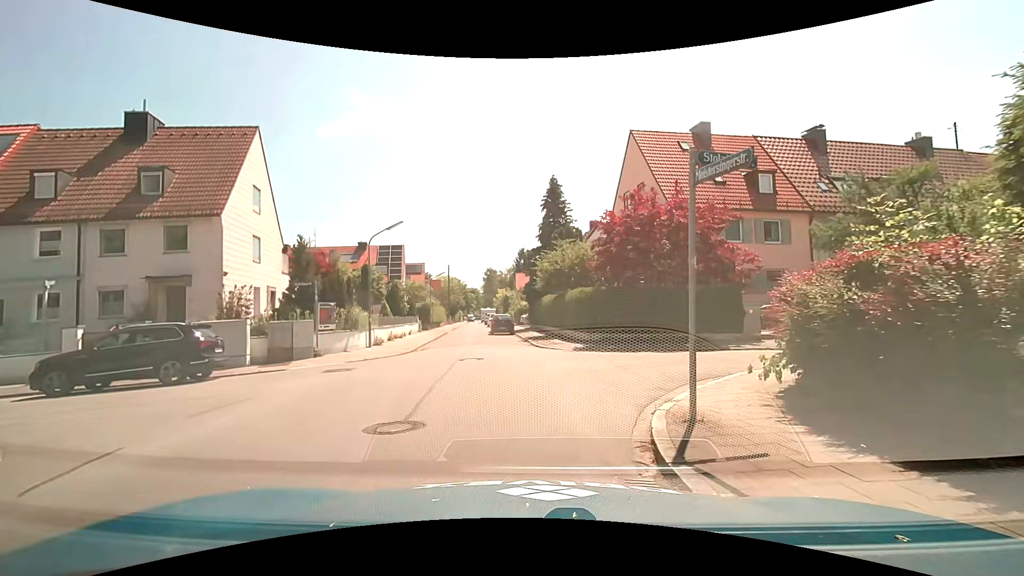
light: Day
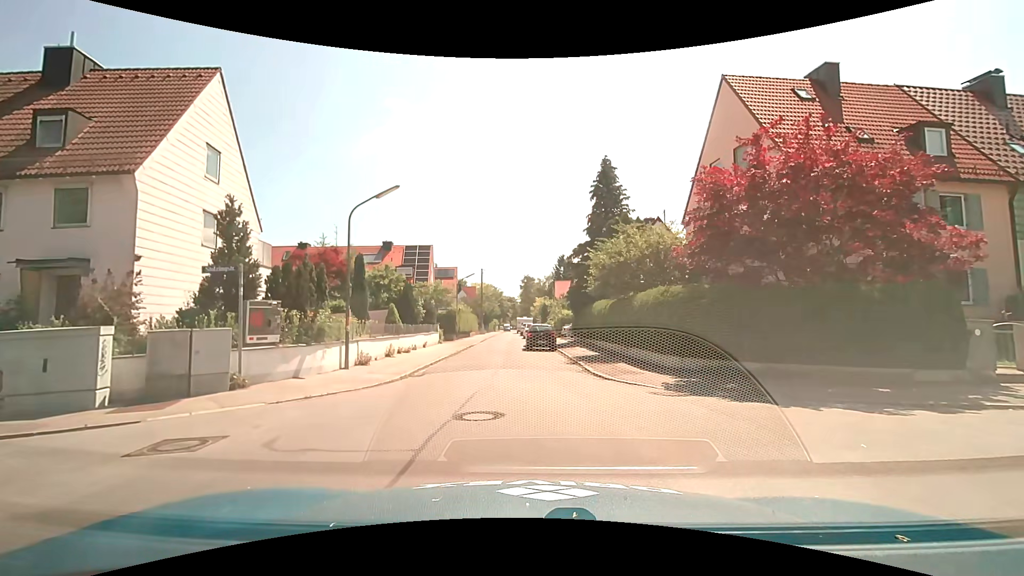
(-0.2, +7.9) m; -5°
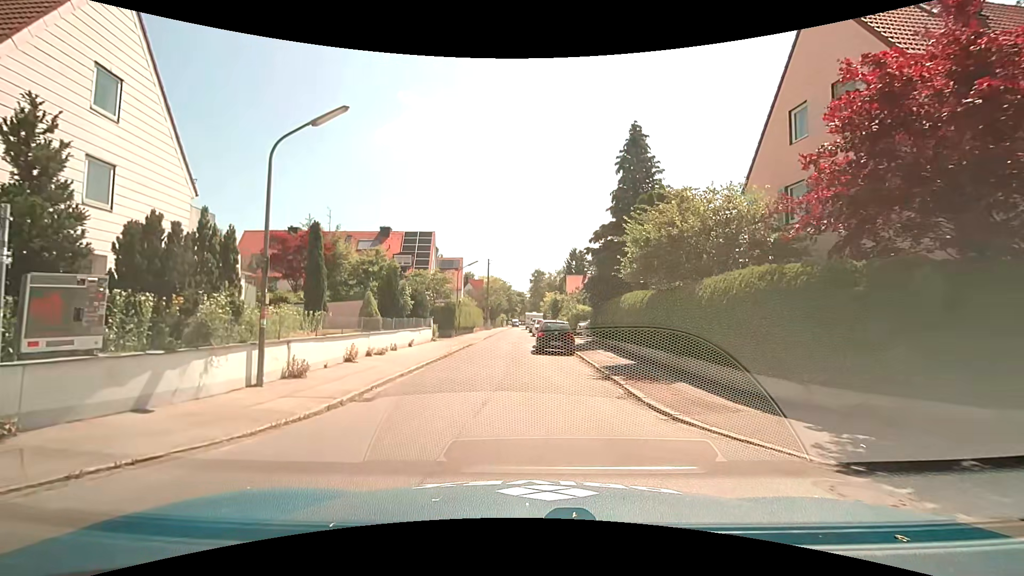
(+0.1, +5.8) m; 0°
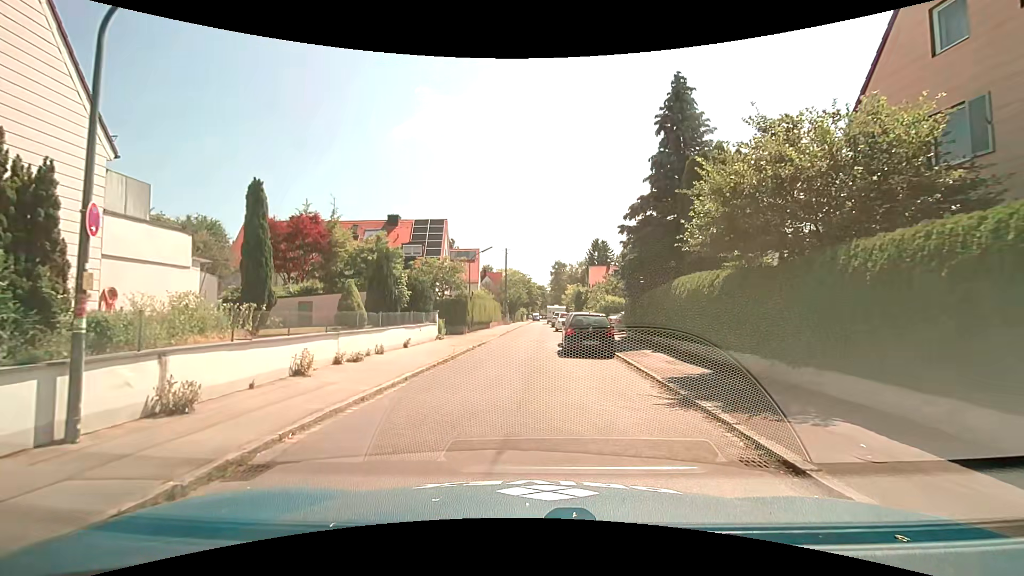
(0.0, +5.1) m; -1°
(-1, +10) (-1, +20) (-1, +30) (-1, +40) (-1, +50) (-1, +60) (-1, +70) (0, +80) (0, +90) (+1, +100) m
